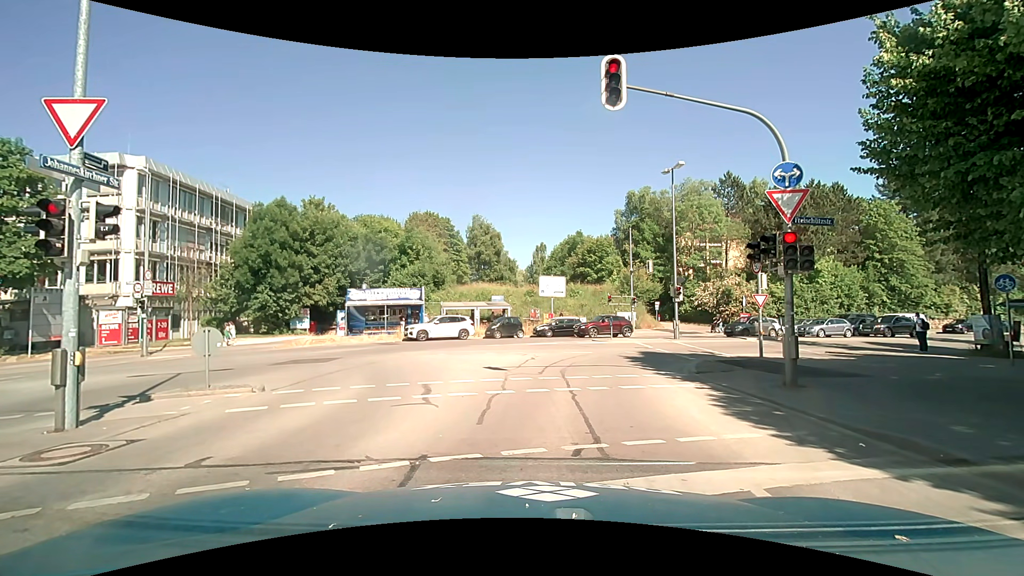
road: secondary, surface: asphalt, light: Day
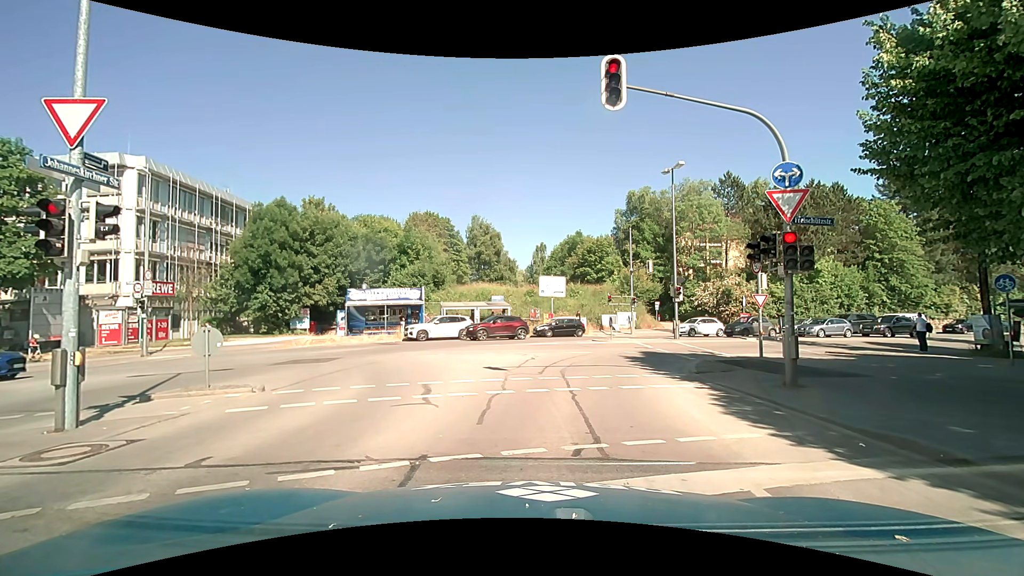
(0.0, 0.0) m; 0°
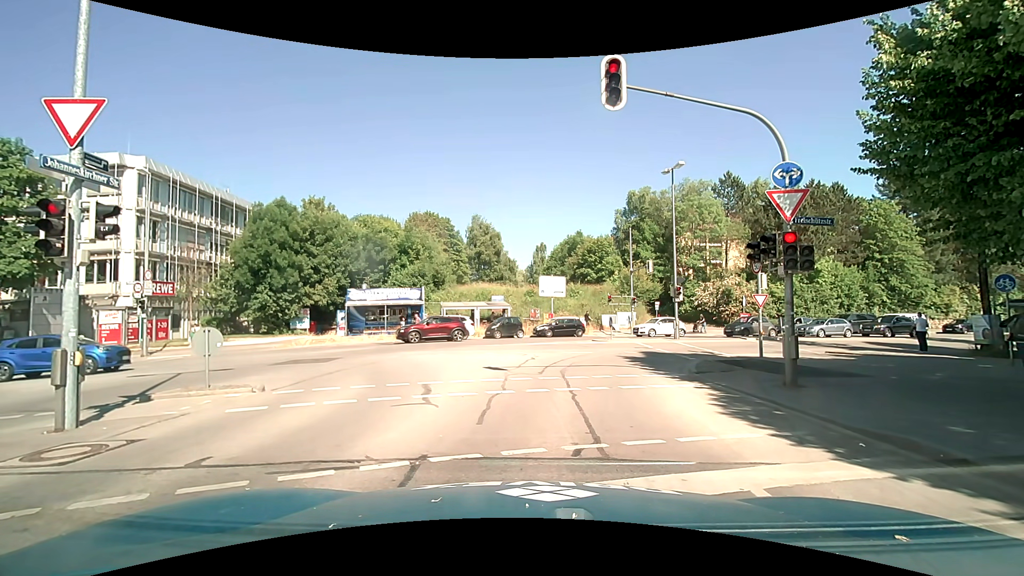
(0.0, 0.0) m; 0°
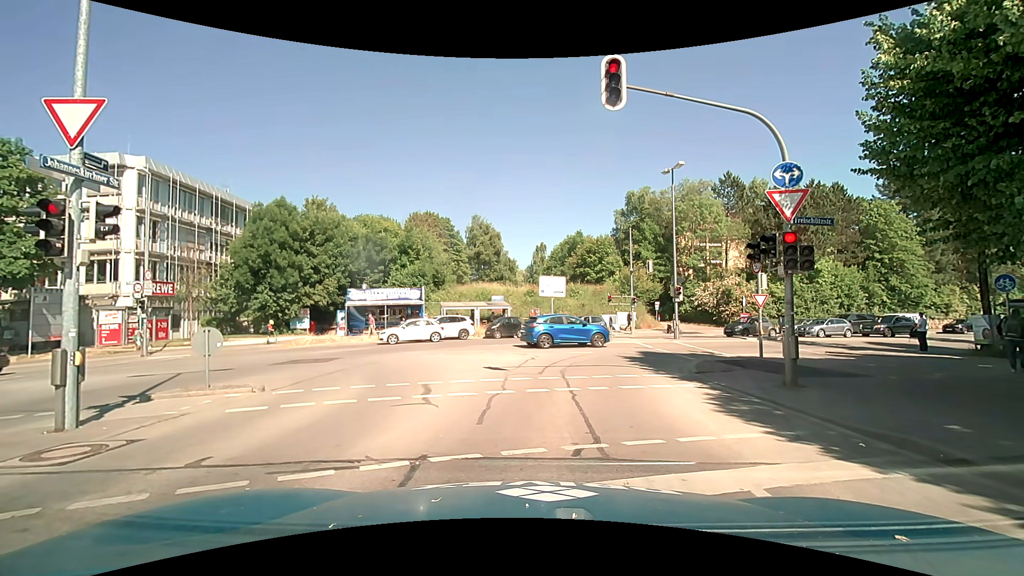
(0.0, 0.0) m; 0°
